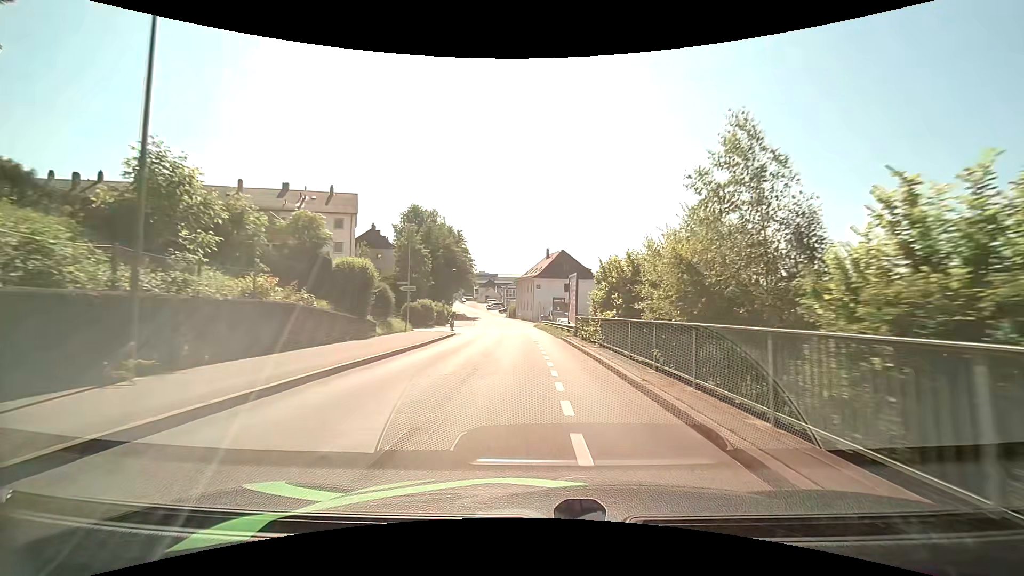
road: residential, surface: asphalt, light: Day
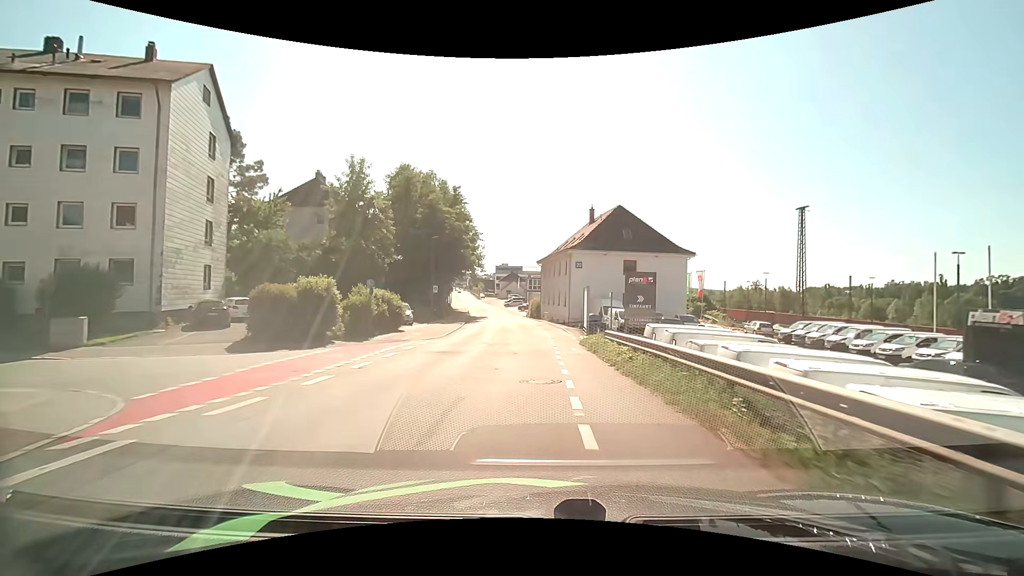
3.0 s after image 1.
(-1.1, +33.8) m; -3°
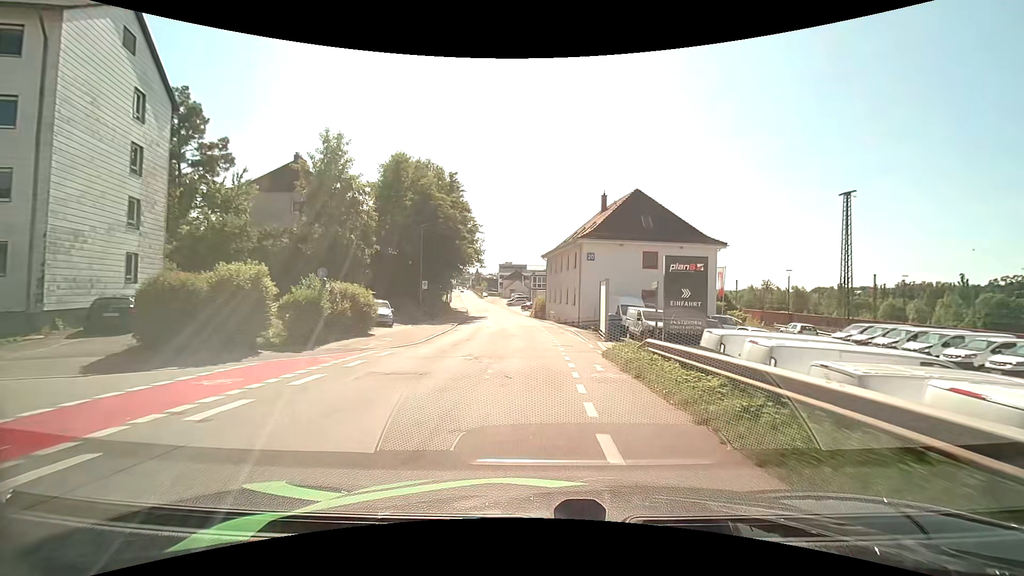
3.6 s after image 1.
(-0.1, +6.5) m; -1°
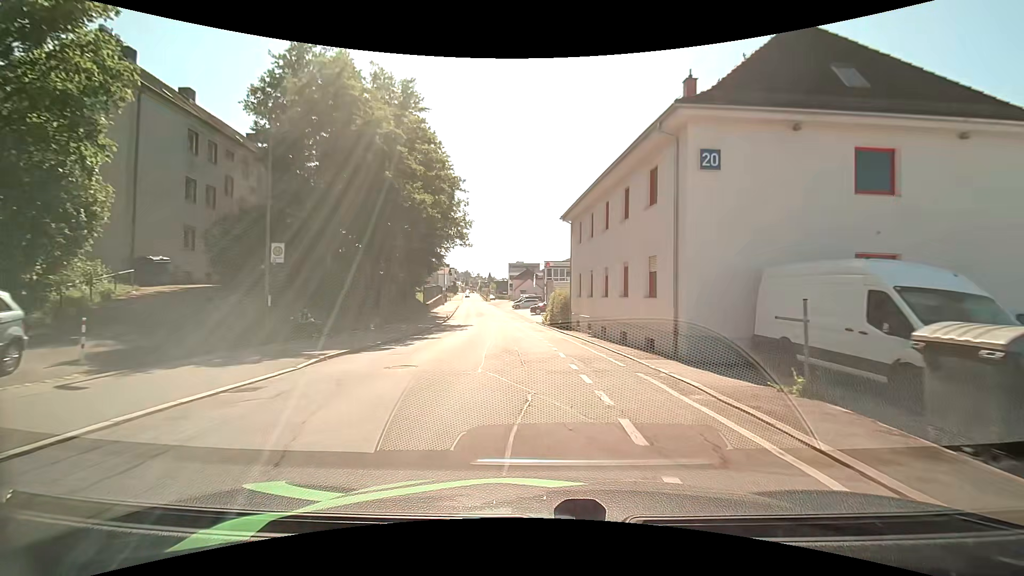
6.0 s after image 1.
(0.0, +25.7) m; -2°
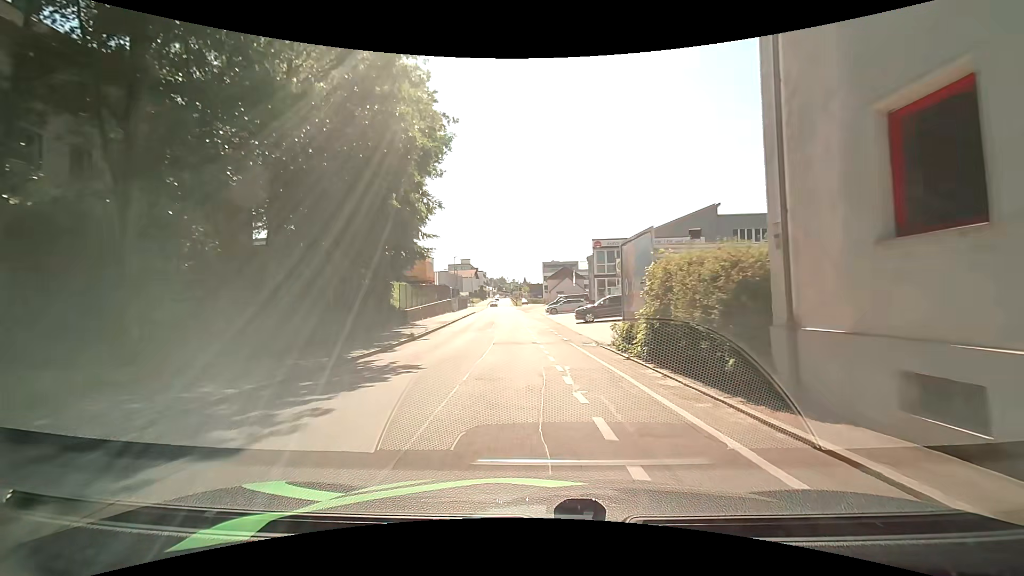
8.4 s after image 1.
(-0.7, +24.9) m; -4°
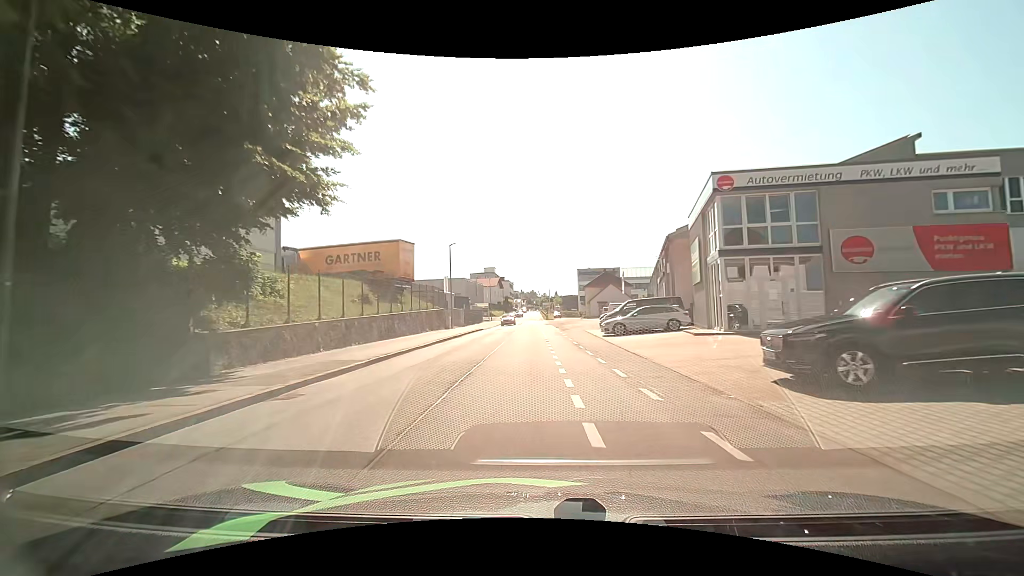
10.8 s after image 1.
(-1.0, +25.8) m; -5°
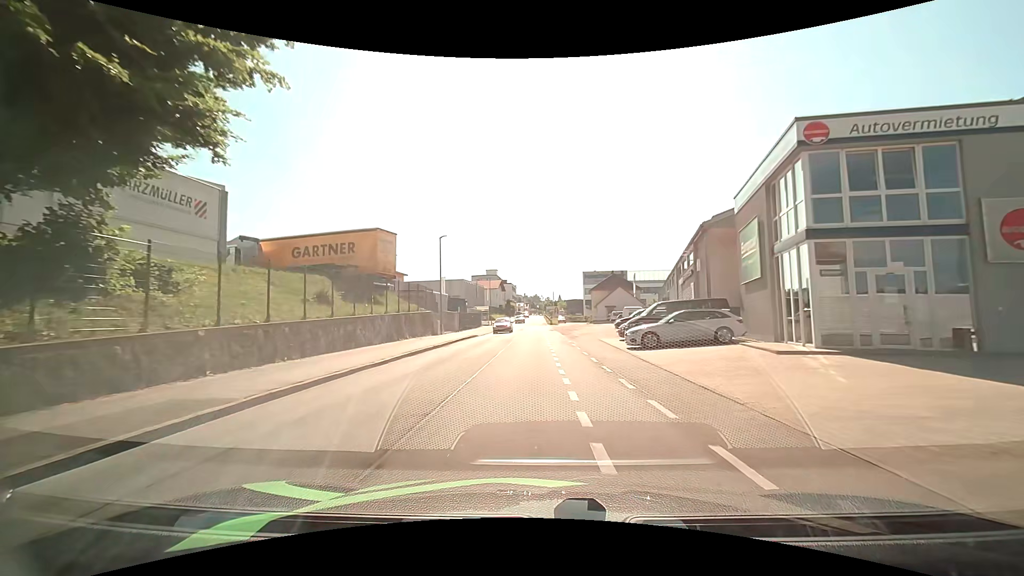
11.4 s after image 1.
(+0.1, +6.6) m; 0°
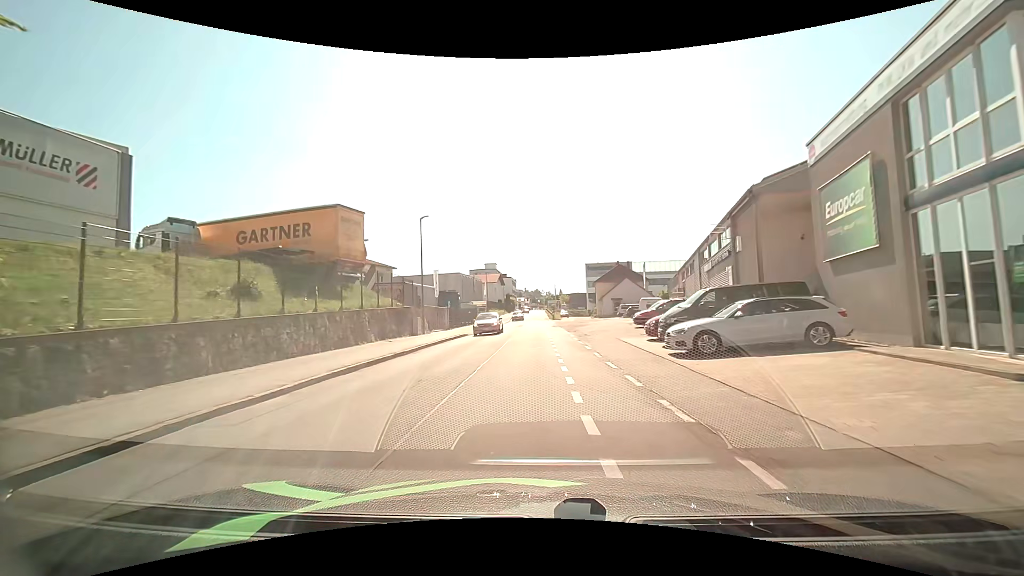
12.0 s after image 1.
(0.0, +6.7) m; 0°
(0, +10) (0, +20) (0, +30) (0, +40) (0, +50) (0, +60) (0, +70) (0, +80) (+1, +90) (+1, +100) m
